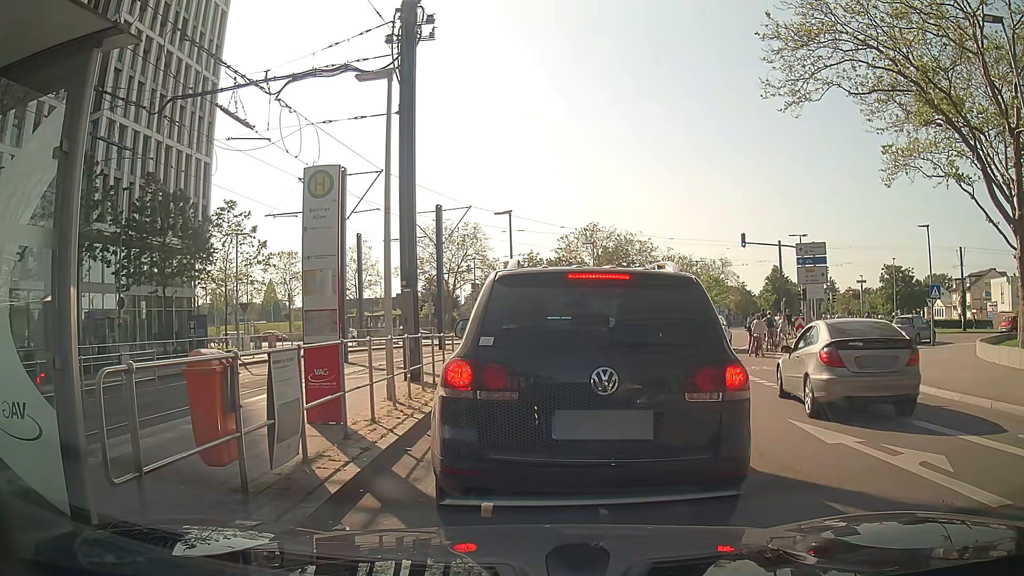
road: secondary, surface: asphalt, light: Day
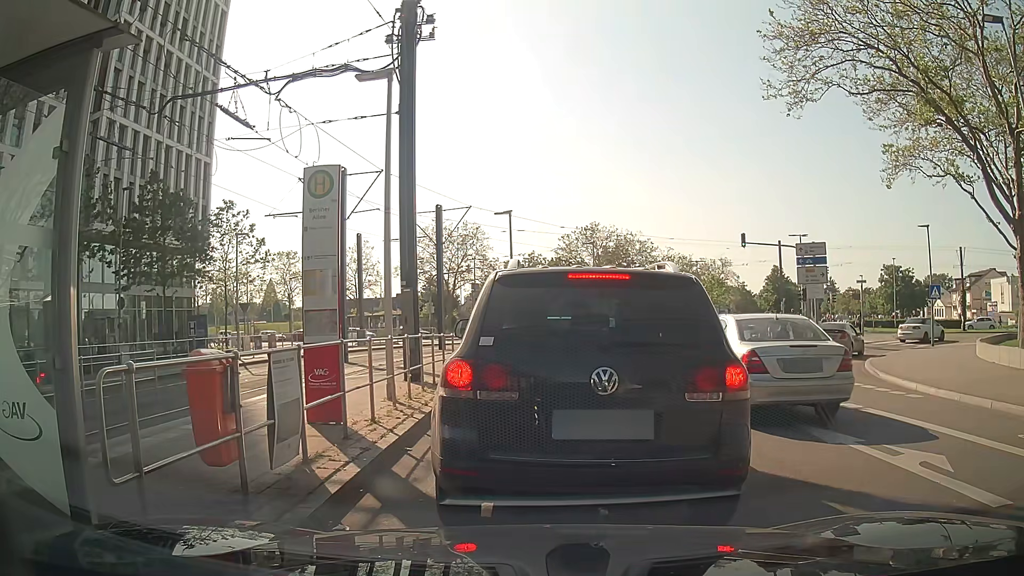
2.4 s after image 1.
(0.0, 0.0) m; 0°
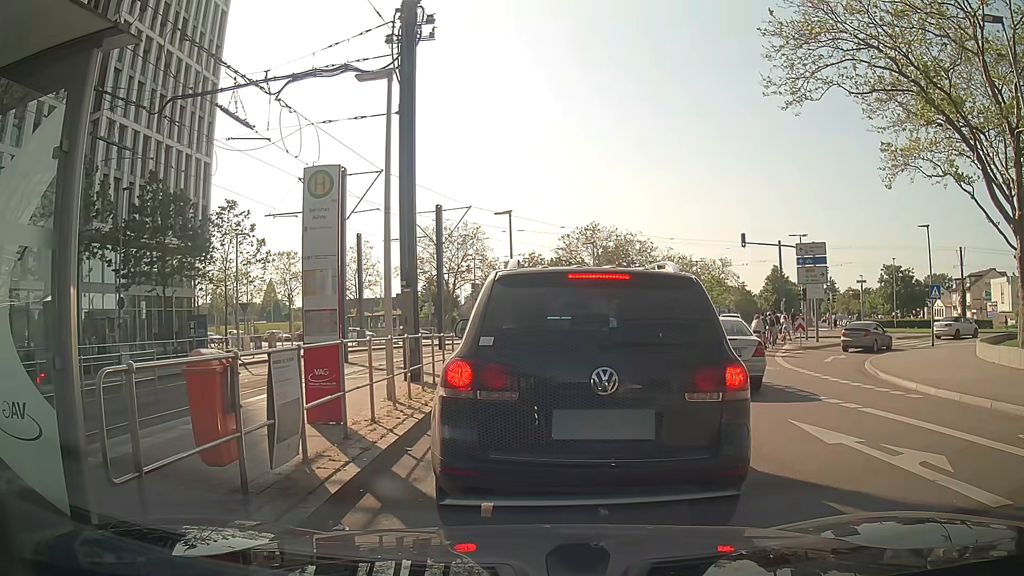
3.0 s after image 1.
(0.0, 0.0) m; 0°
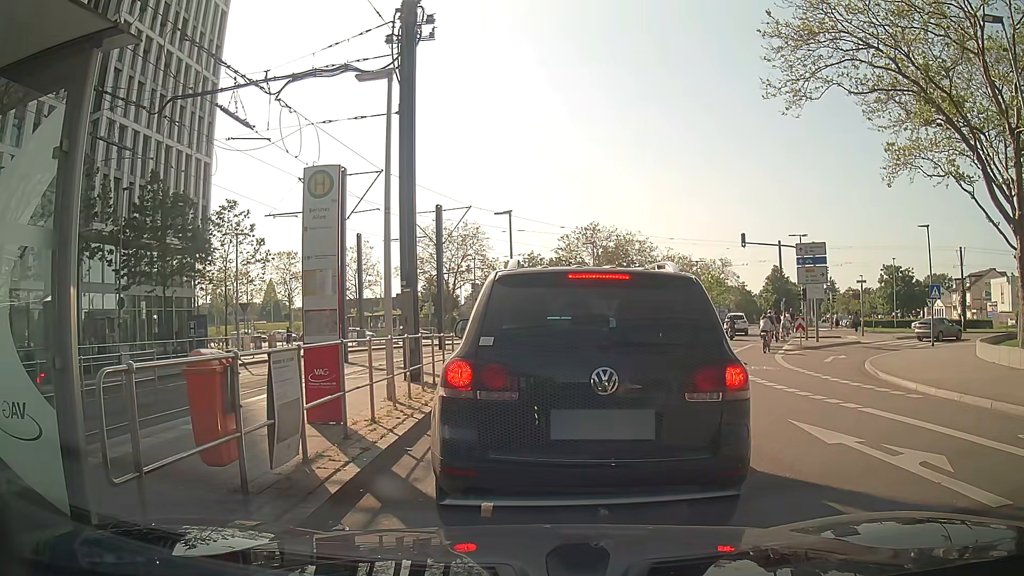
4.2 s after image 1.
(0.0, 0.0) m; 0°
